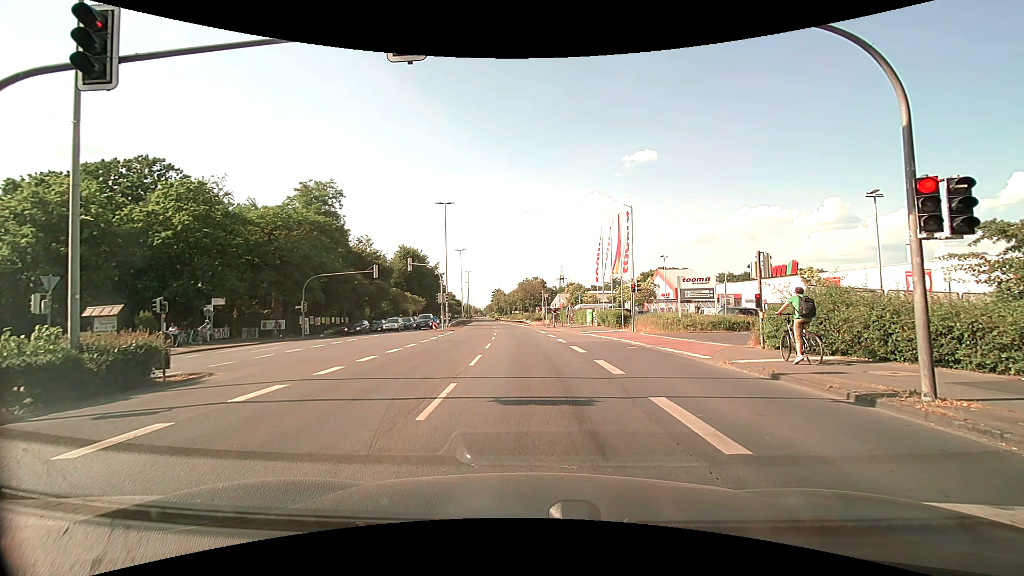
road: primary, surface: asphalt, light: Day
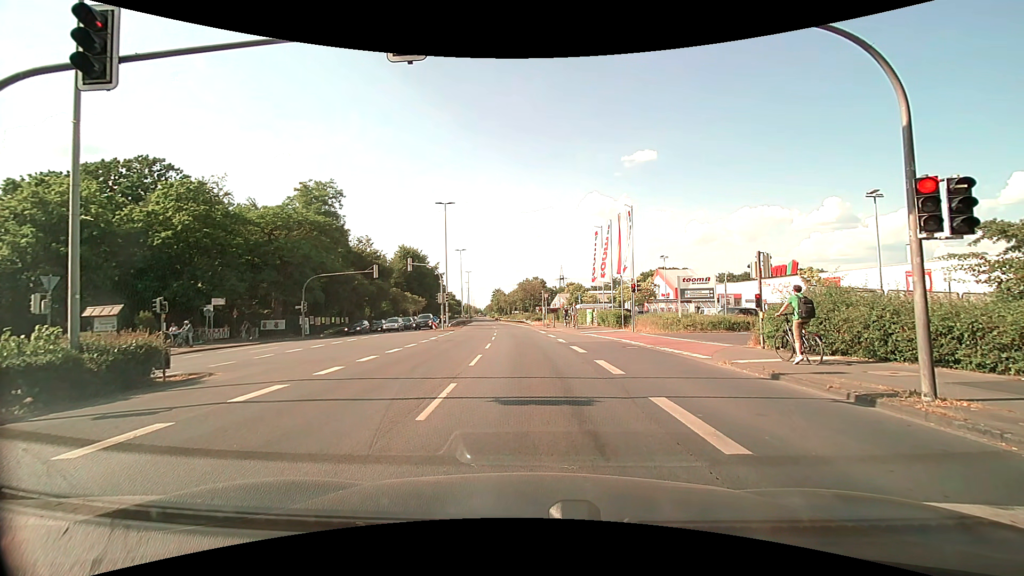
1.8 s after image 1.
(0.0, 0.0) m; 0°
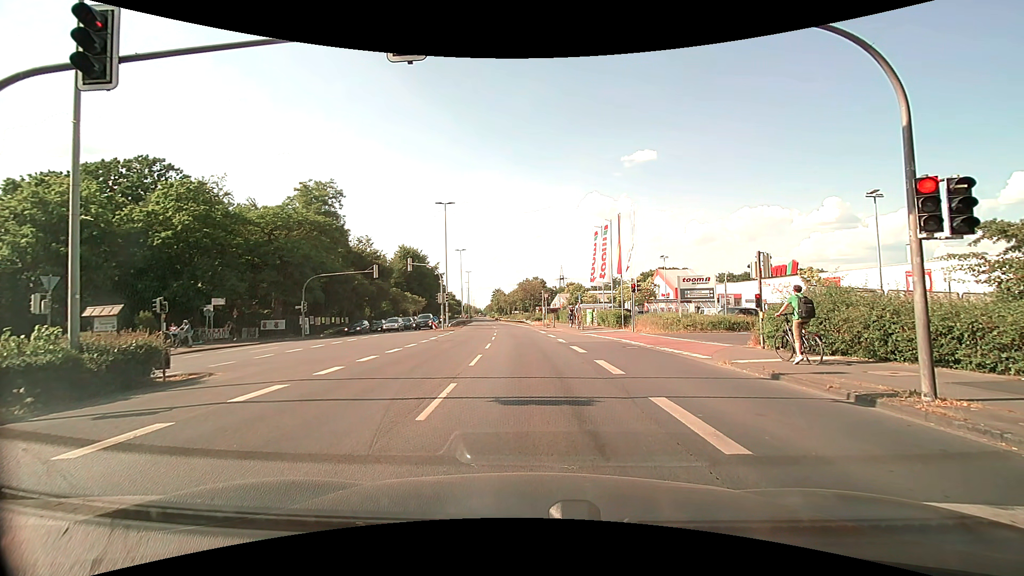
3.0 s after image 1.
(0.0, 0.0) m; 0°
(0, +10) (0, +20) (-1, +30) (-2, +40) (-3, +50) (-4, +60) (-5, +70) (-6, +80) (-7, +90) (-8, +100) m
